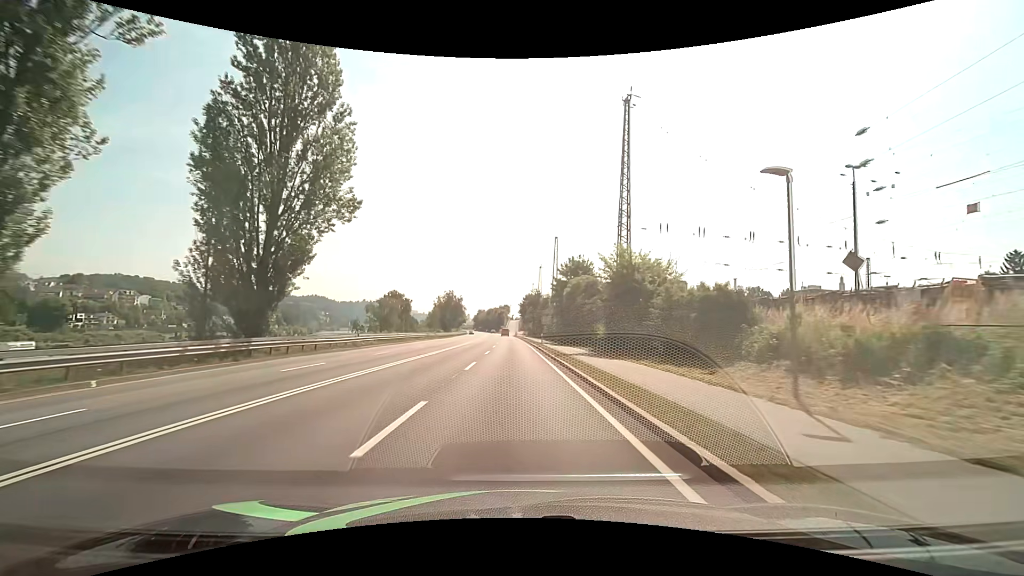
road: primary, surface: asphalt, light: Day
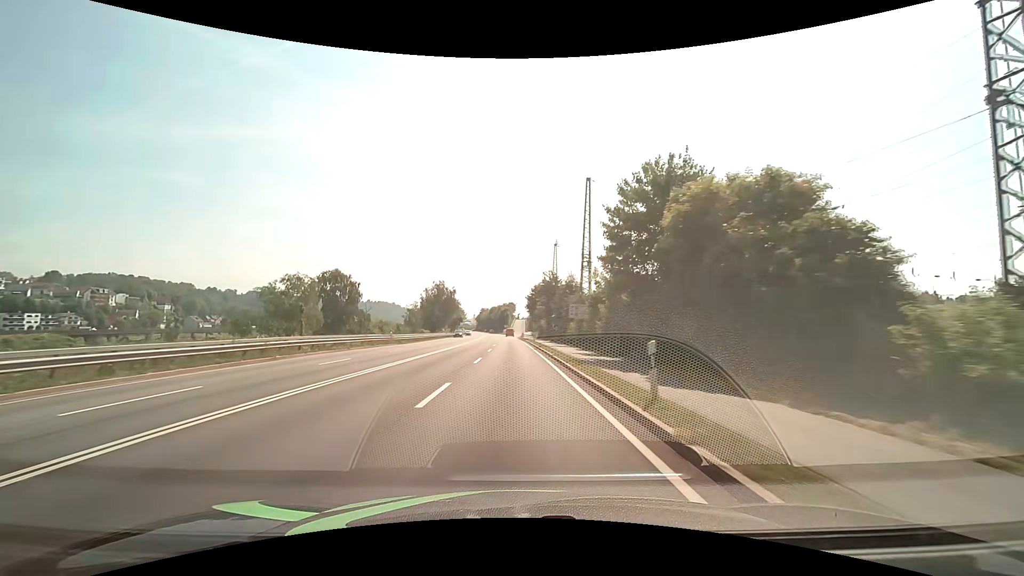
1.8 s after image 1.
(-0.1, +32.9) m; 0°
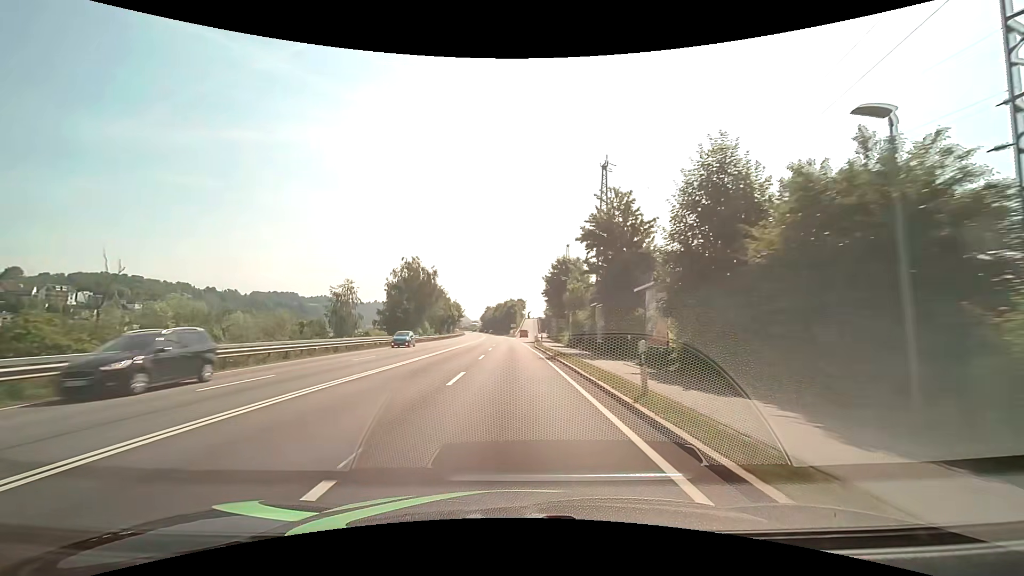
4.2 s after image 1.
(-0.5, +44.5) m; -1°
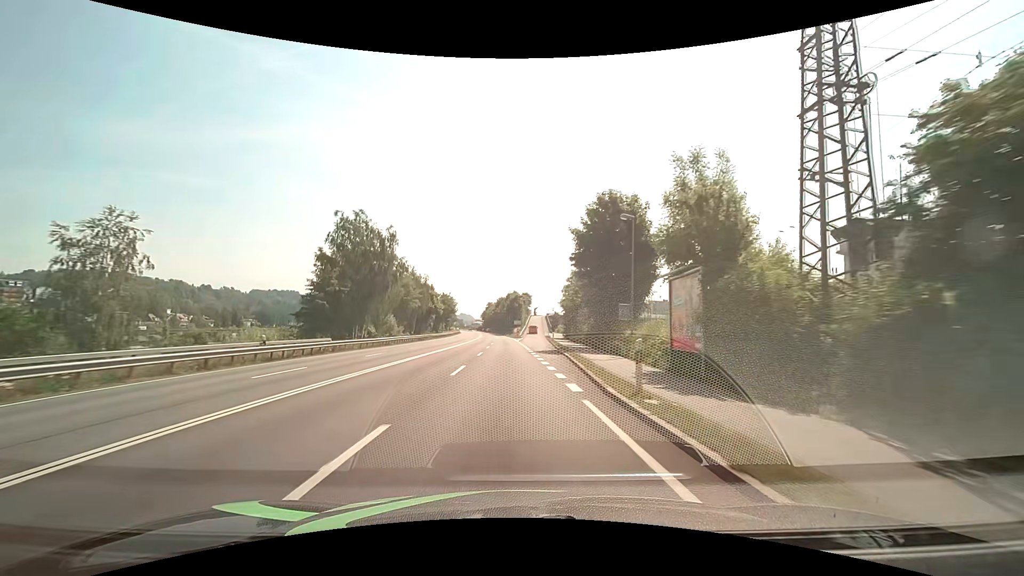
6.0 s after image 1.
(-0.1, +33.7) m; 0°
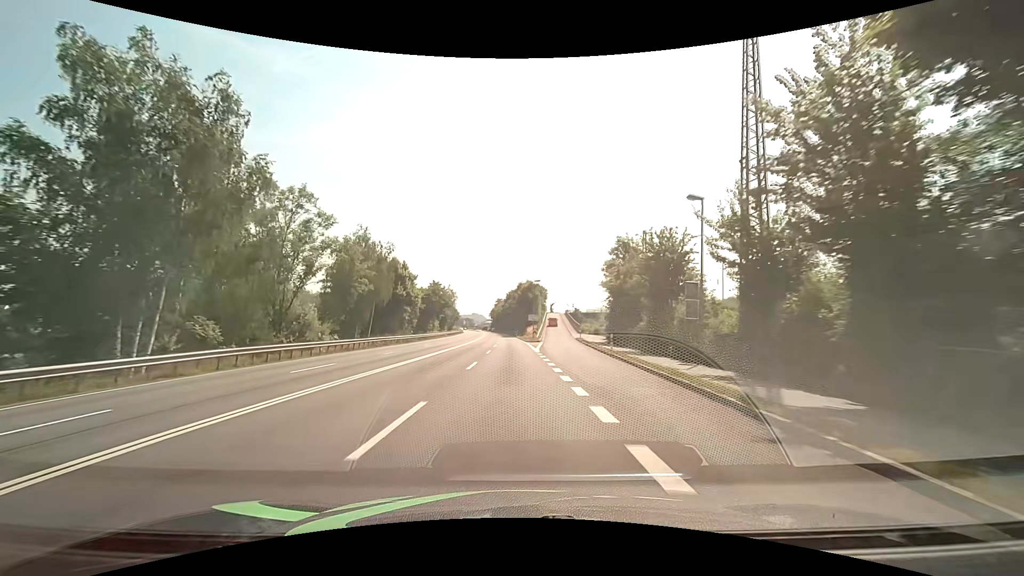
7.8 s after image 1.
(-0.5, +34.0) m; -2°
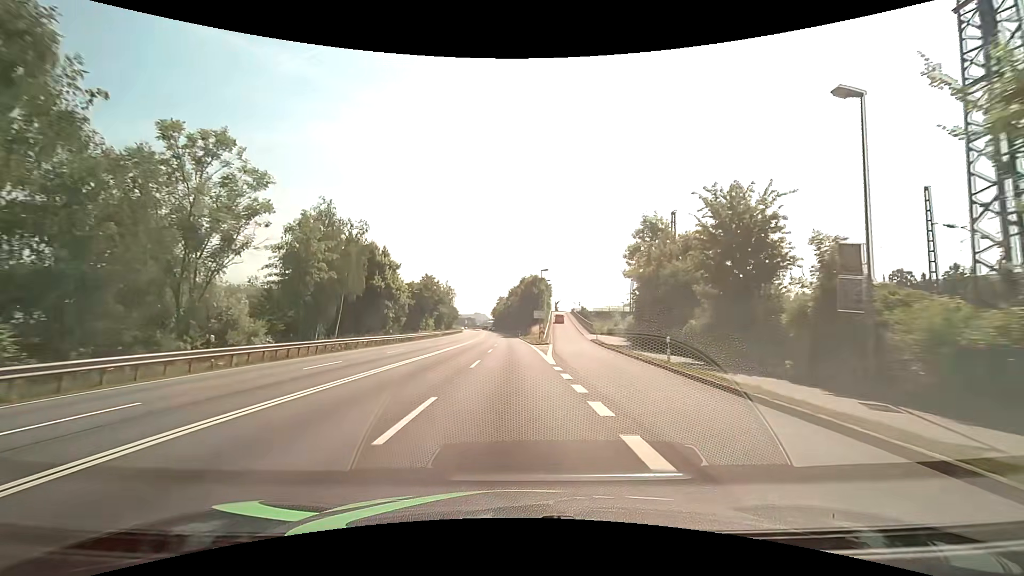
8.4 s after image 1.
(0.0, +11.4) m; 0°
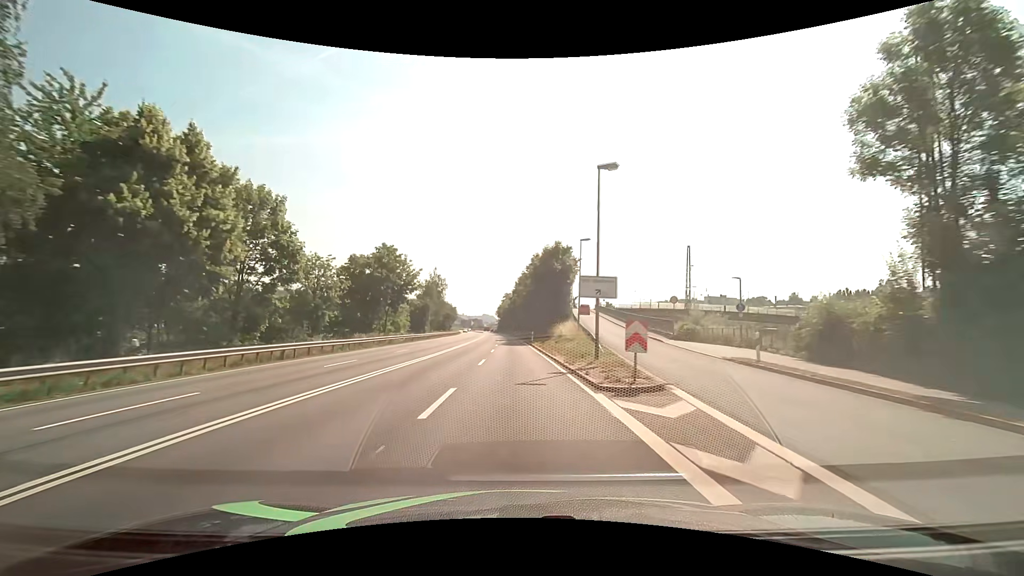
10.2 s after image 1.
(-0.4, +34.5) m; -1°
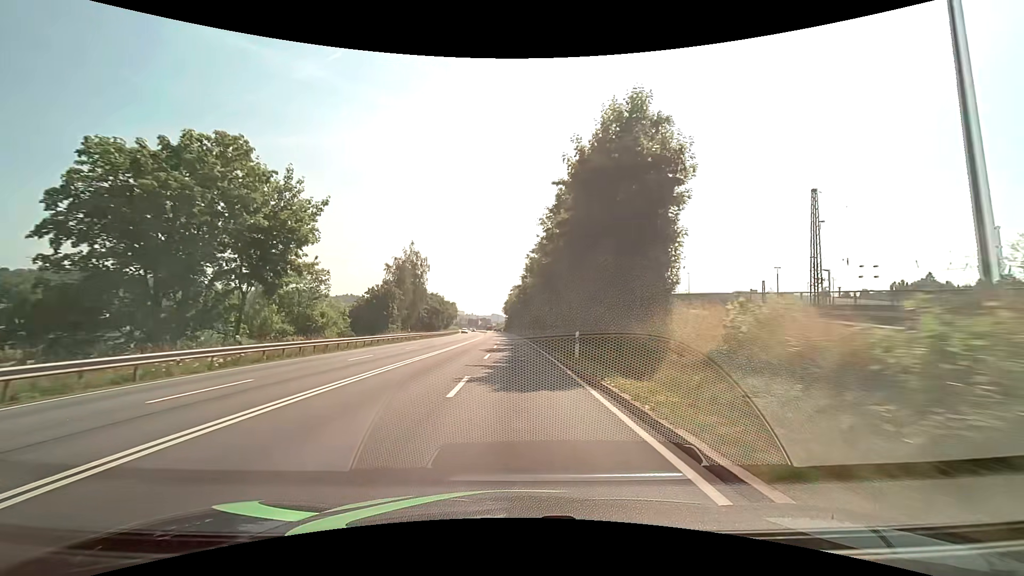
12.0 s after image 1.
(-0.3, +33.9) m; -1°
(0, +10) (0, +20) (0, +30) (0, +40) (0, +50) (-1, +60) (-1, +70) (-1, +80) (-1, +90) (-2, +100) m
